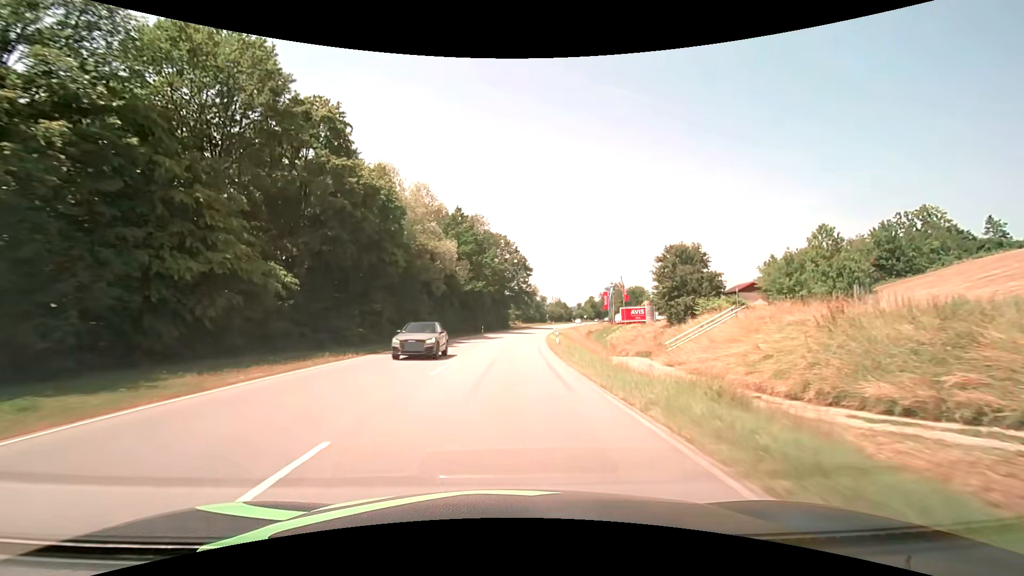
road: primary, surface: asphalt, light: Day
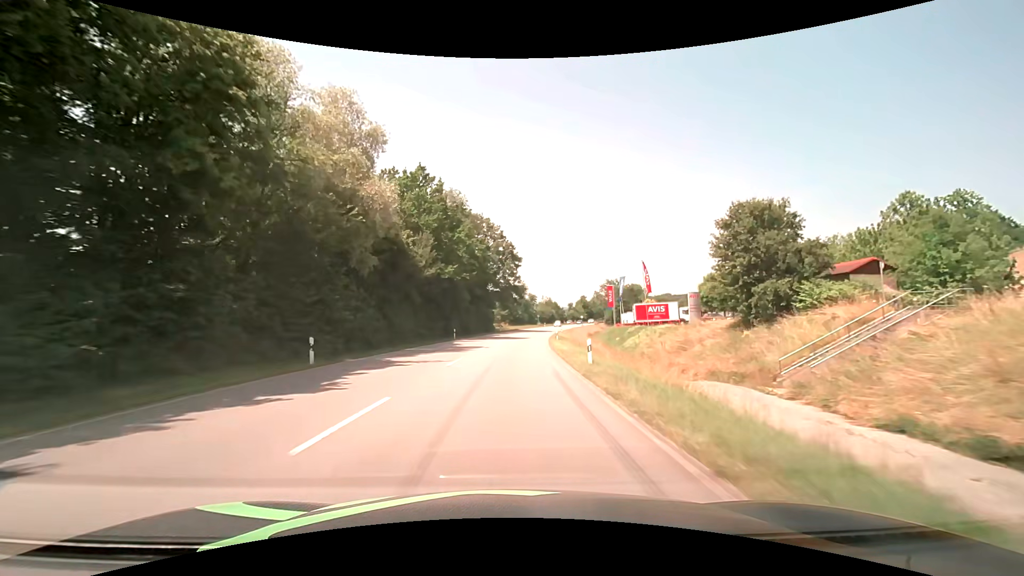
(+0.4, +20.3) m; +2°
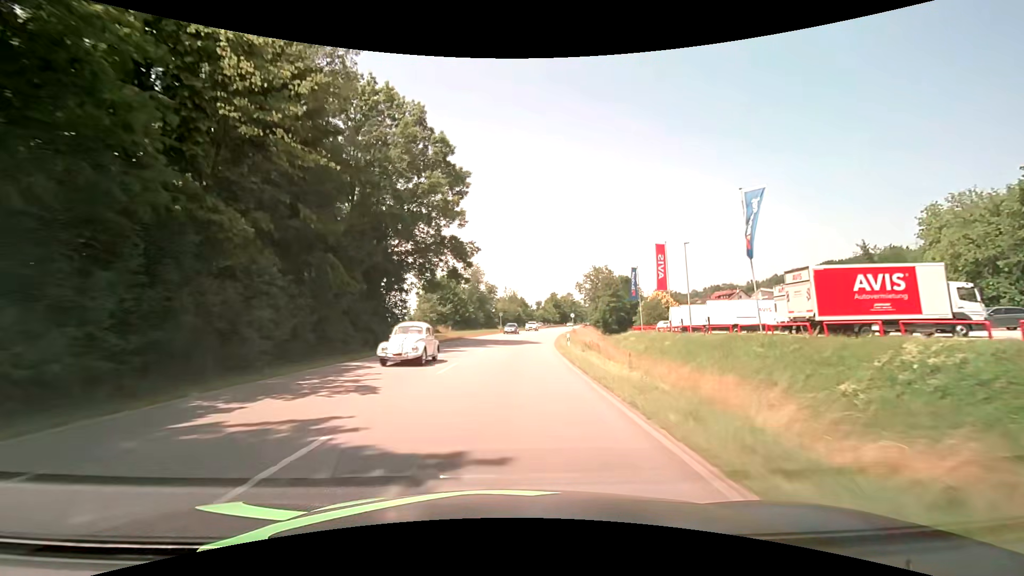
(+2.1, +50.6) m; +5°
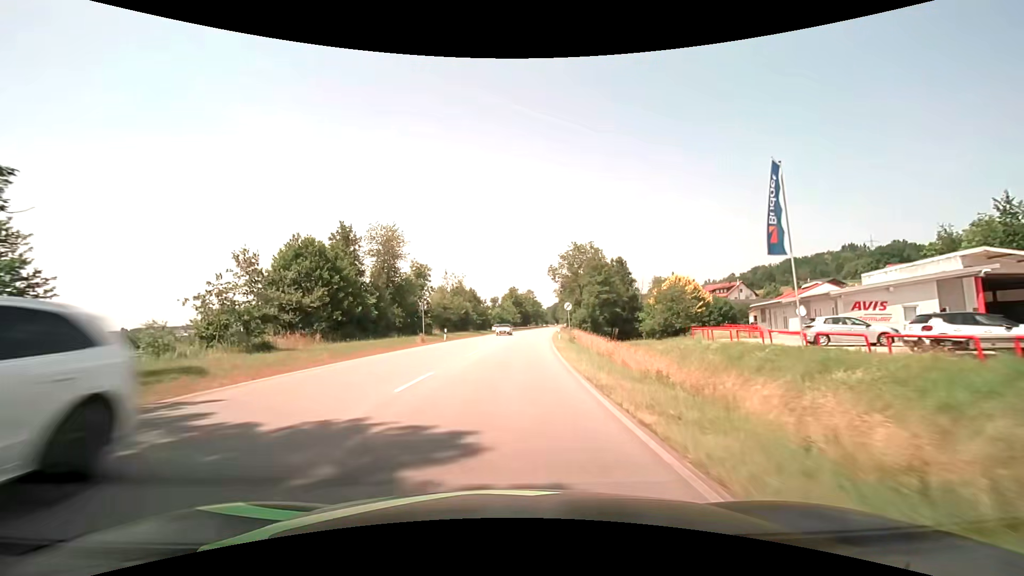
(+1.7, +39.6) m; +5°
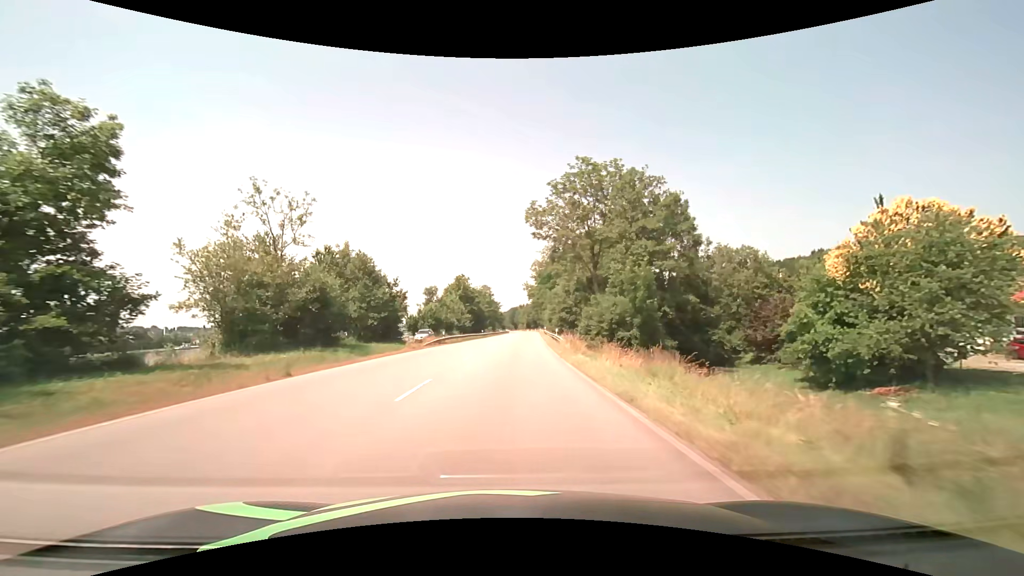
(+2.2, +48.4) m; +5°
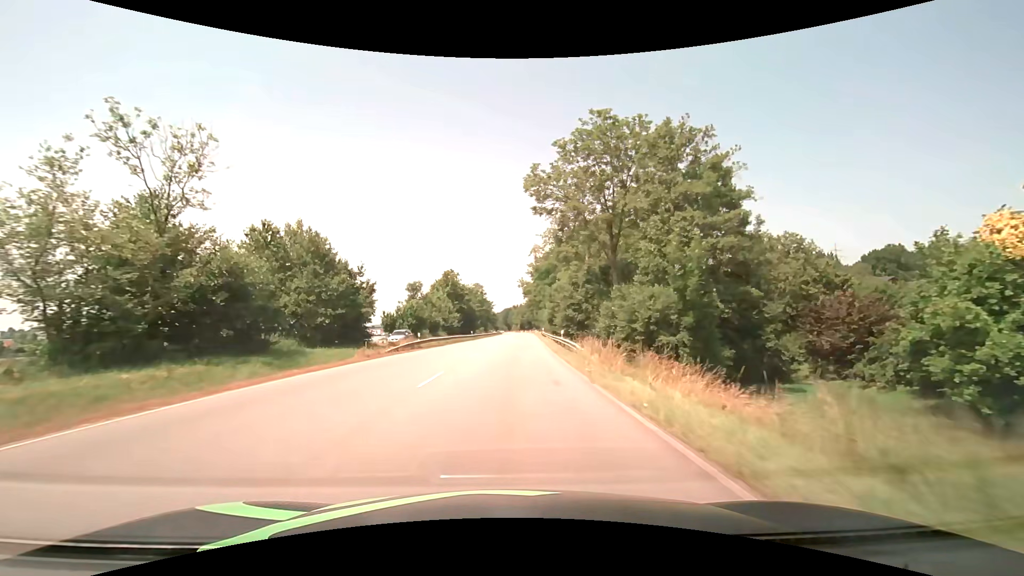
(+0.1, +9.7) m; +1°
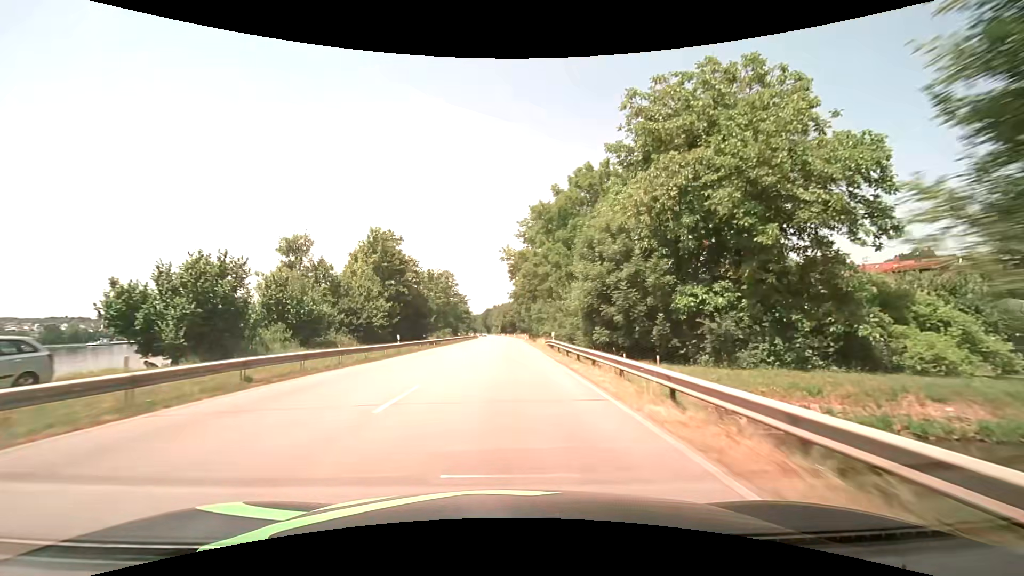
(+0.9, +39.1) m; +2°
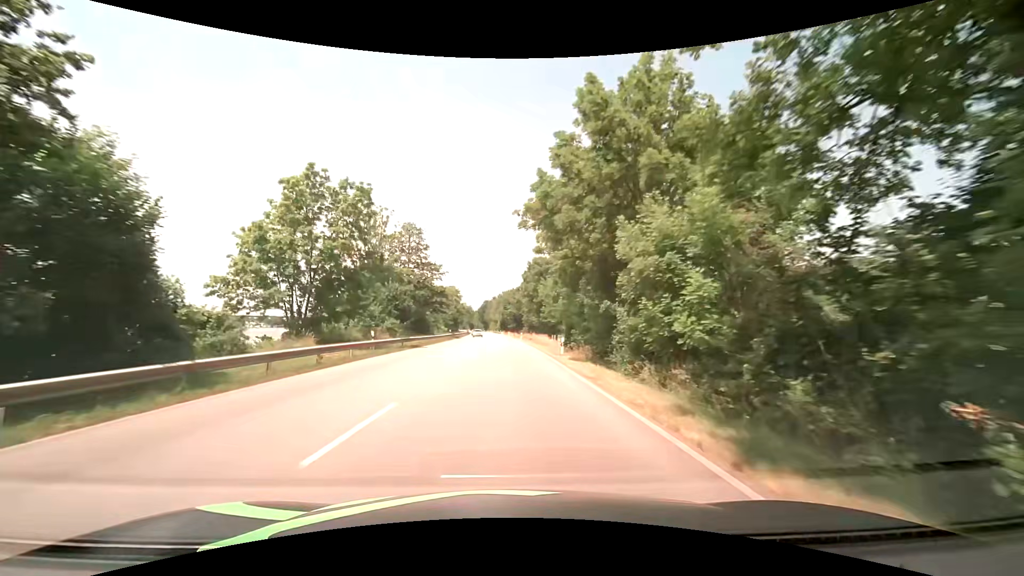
(0.0, +51.1) m; 0°
(0, +10) (0, +20) (0, +30) (0, +40) (0, +50) (-1, +60) (-1, +70) (-1, +80) (-1, +90) (-2, +100) m
